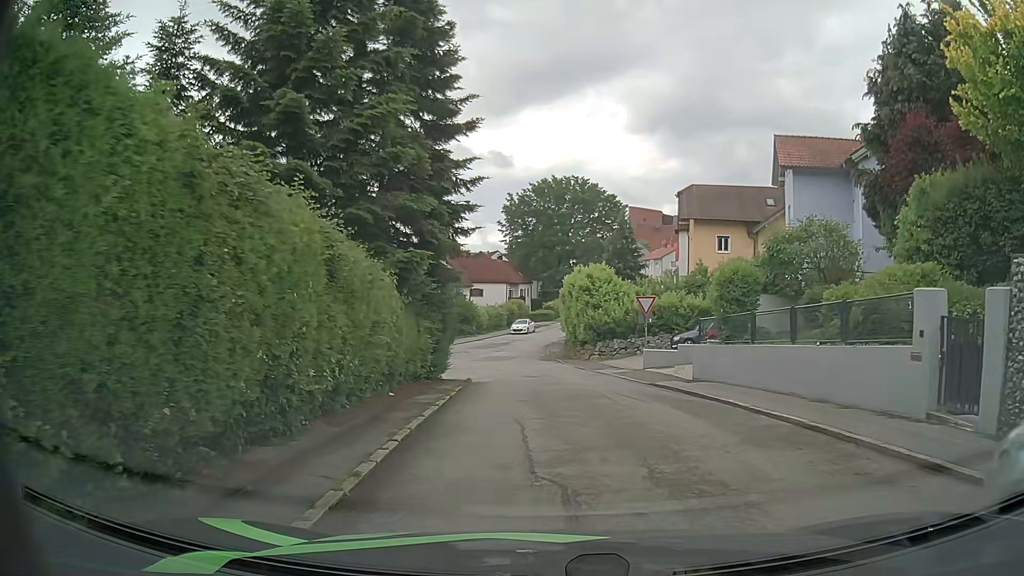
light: Day
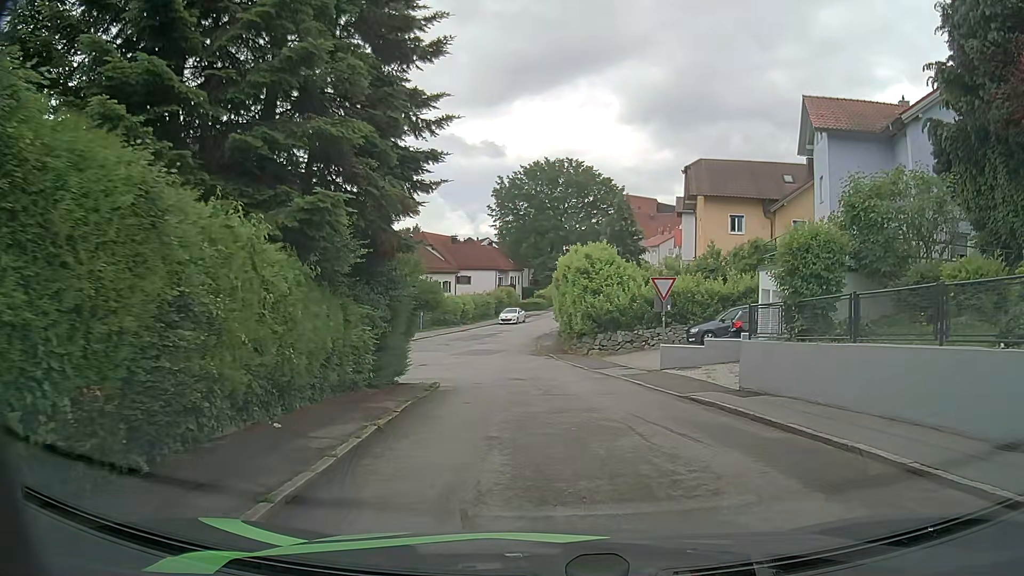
(0.0, +5.6) m; 0°
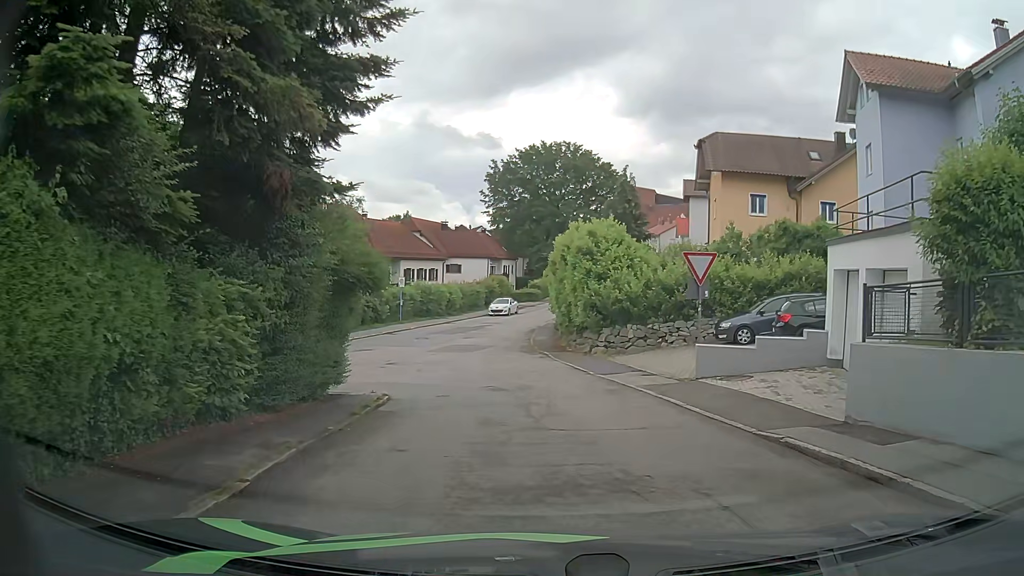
(+0.1, +5.5) m; +1°
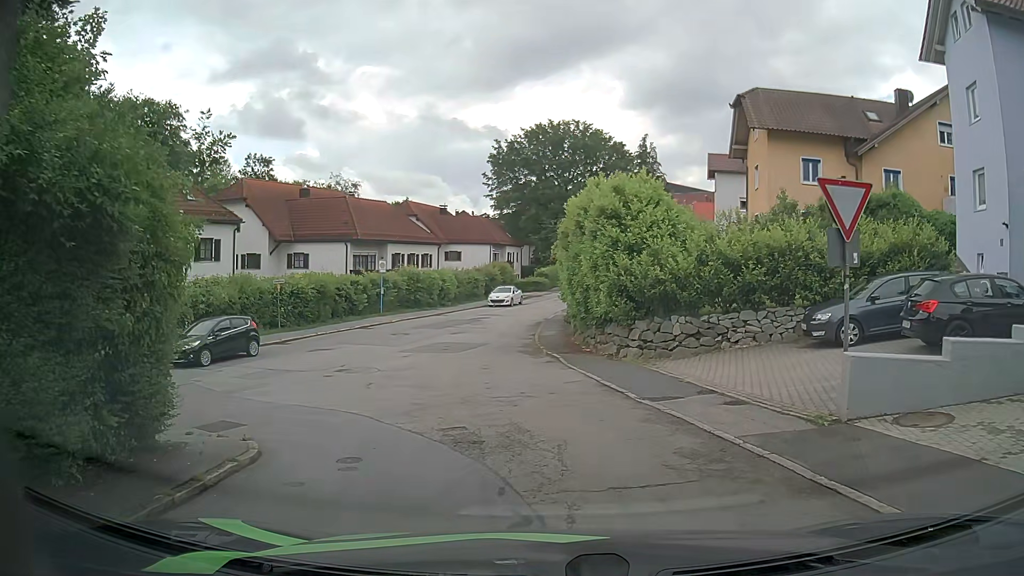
(0.0, +7.3) m; -1°
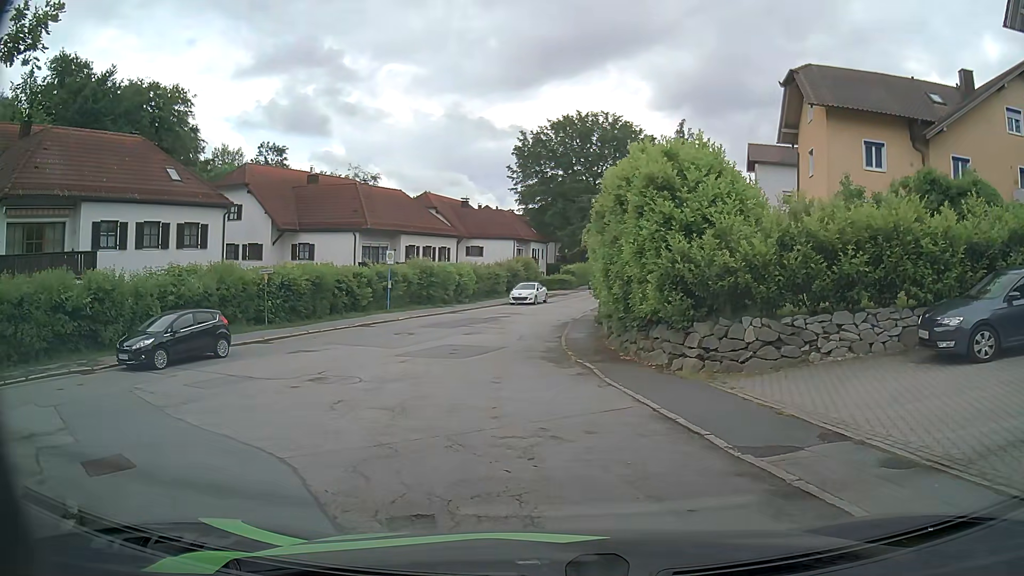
(0.0, +4.2) m; -3°
(-4, +9) (-12, +6) (-17, -2) (-22, -11) (-27, -20) (-32, -28) (-37, -37) (-42, -46) (-48, -54) (-53, -62) m
